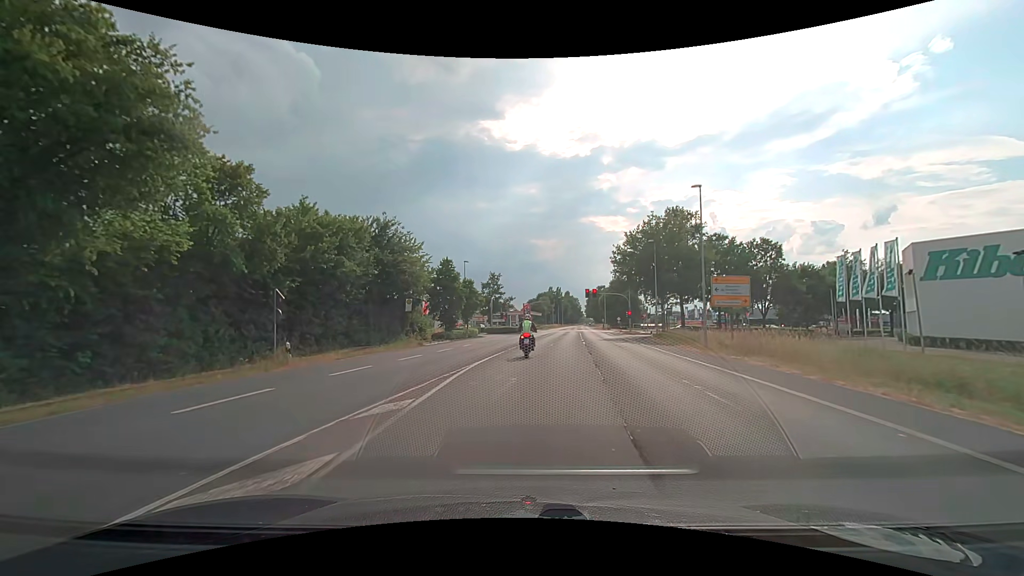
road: secondary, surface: asphalt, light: Day
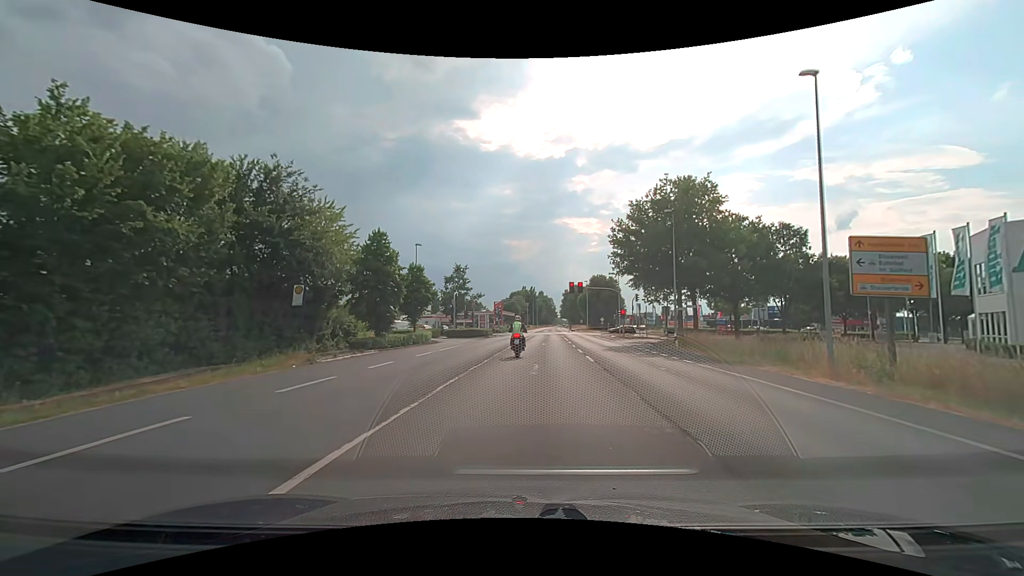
(+0.4, +14.9) m; +4°
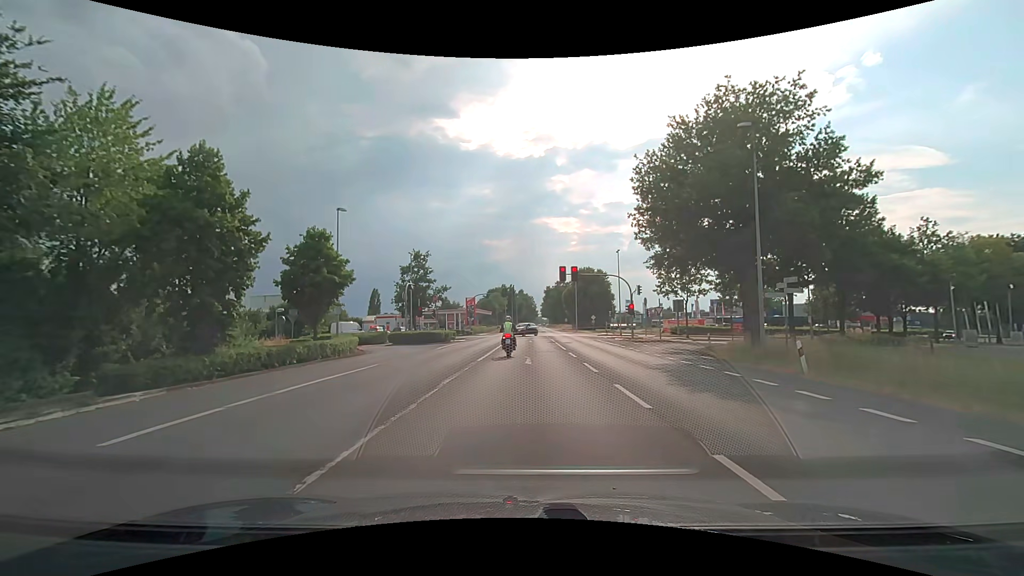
(+0.3, +16.4) m; +2°
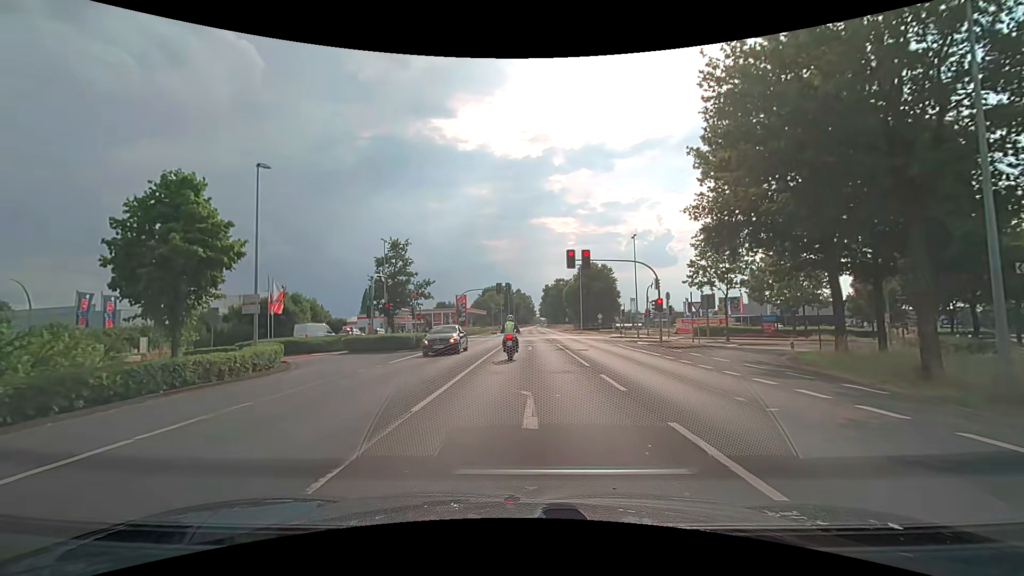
(+0.1, +10.3) m; 0°
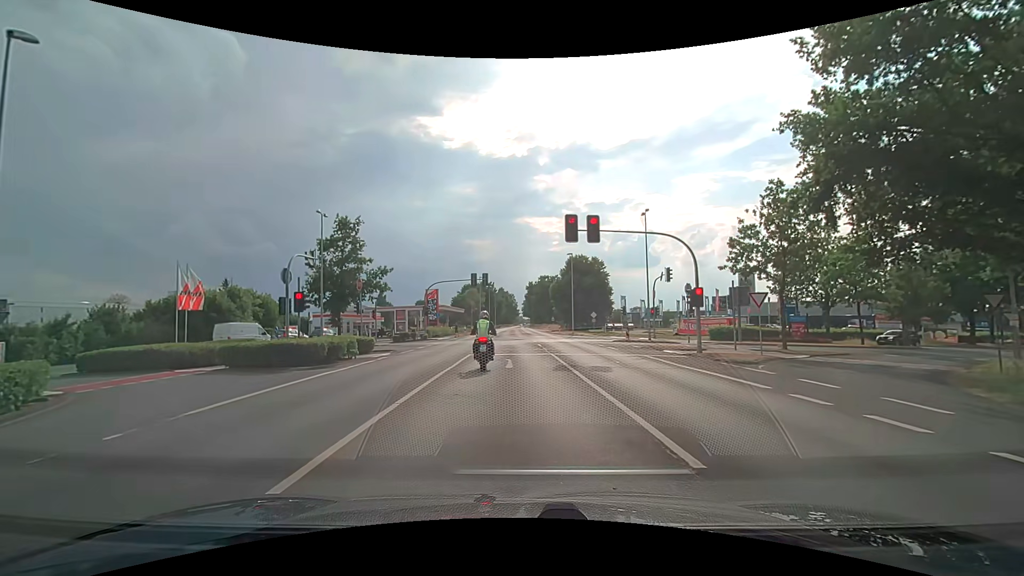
(+0.2, +11.4) m; +2°
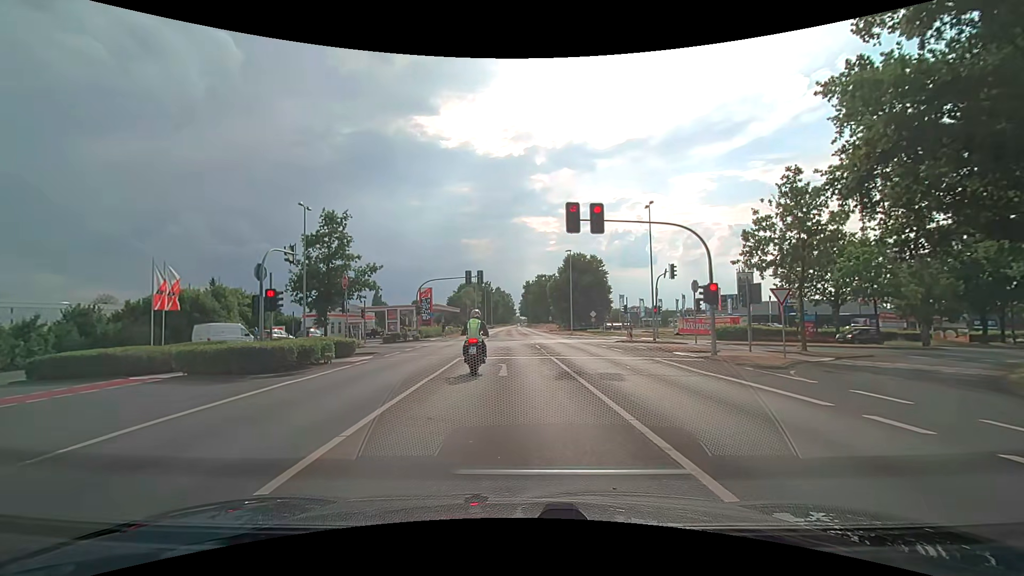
(0.0, +2.3) m; 0°
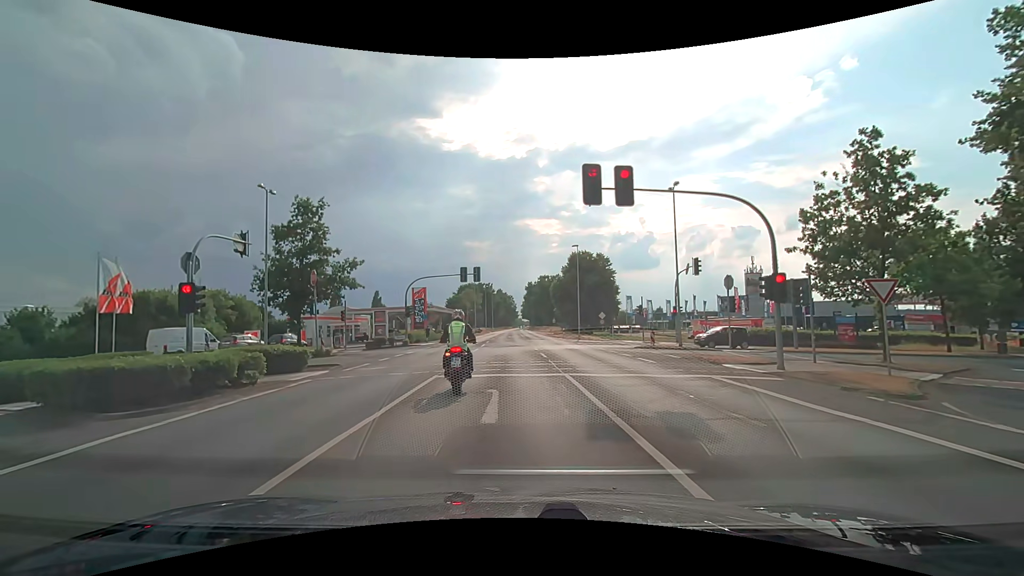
(0.0, +5.6) m; 0°
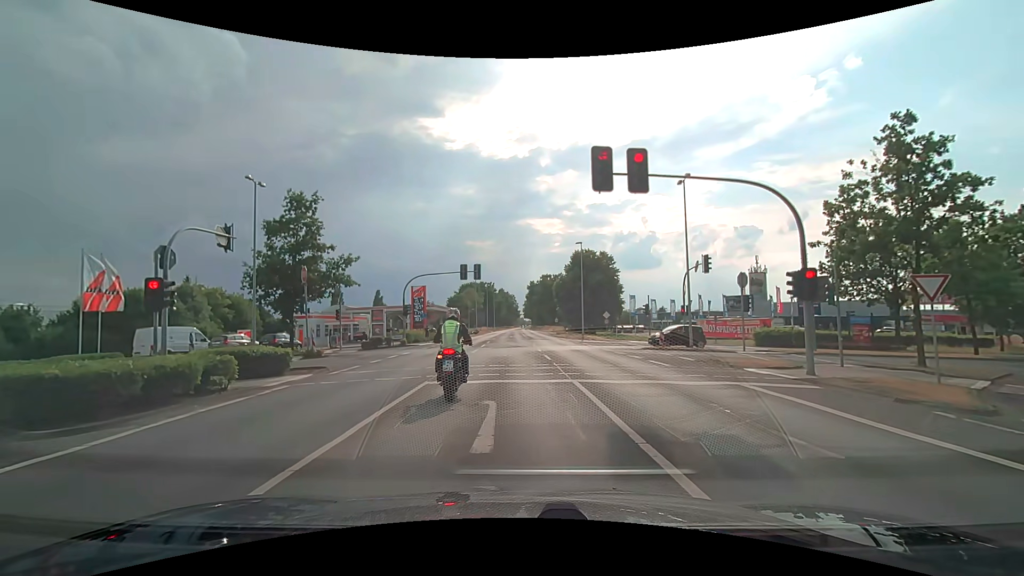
(0.0, +1.6) m; -2°
